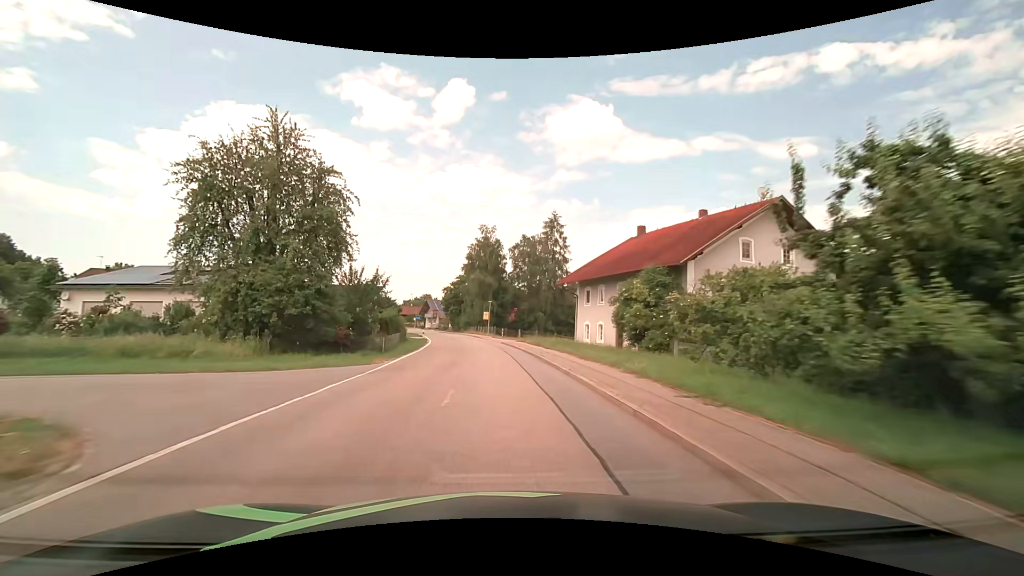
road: tertiary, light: Day
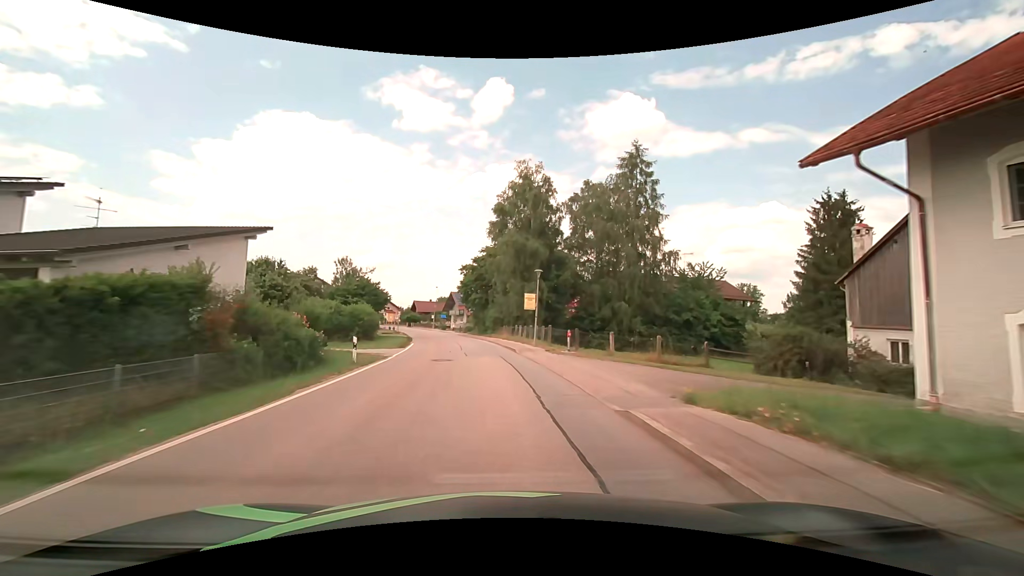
(-1.3, +33.5) m; -5°
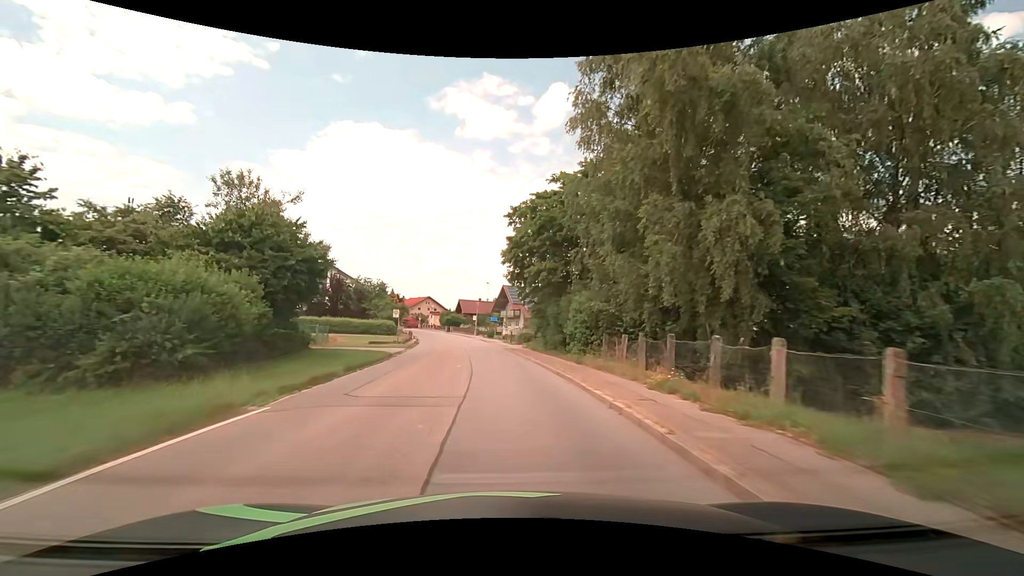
(-2.0, +30.9) m; -7°
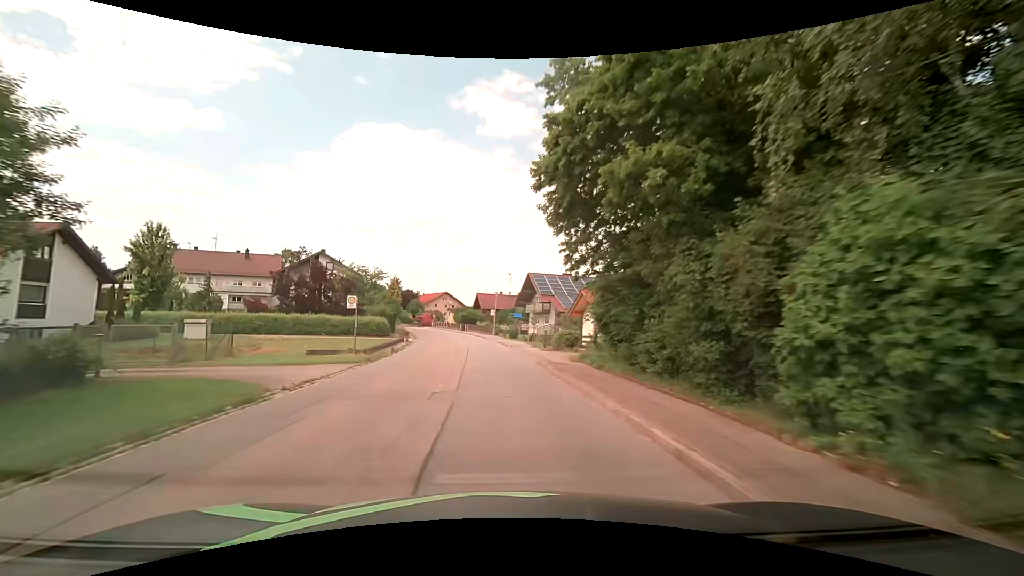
(-0.3, +15.6) m; -3°
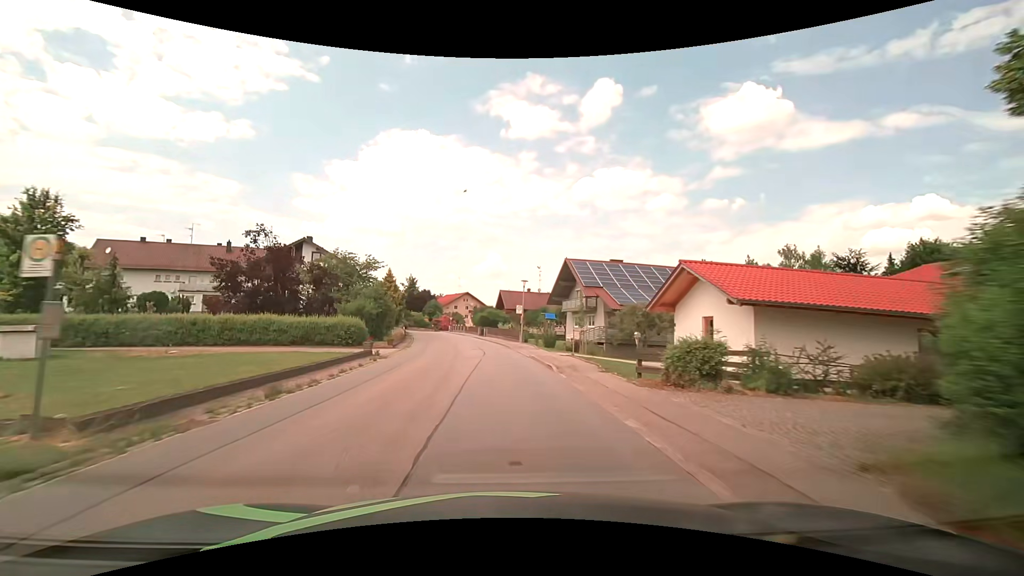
(-0.5, +15.8) m; -3°
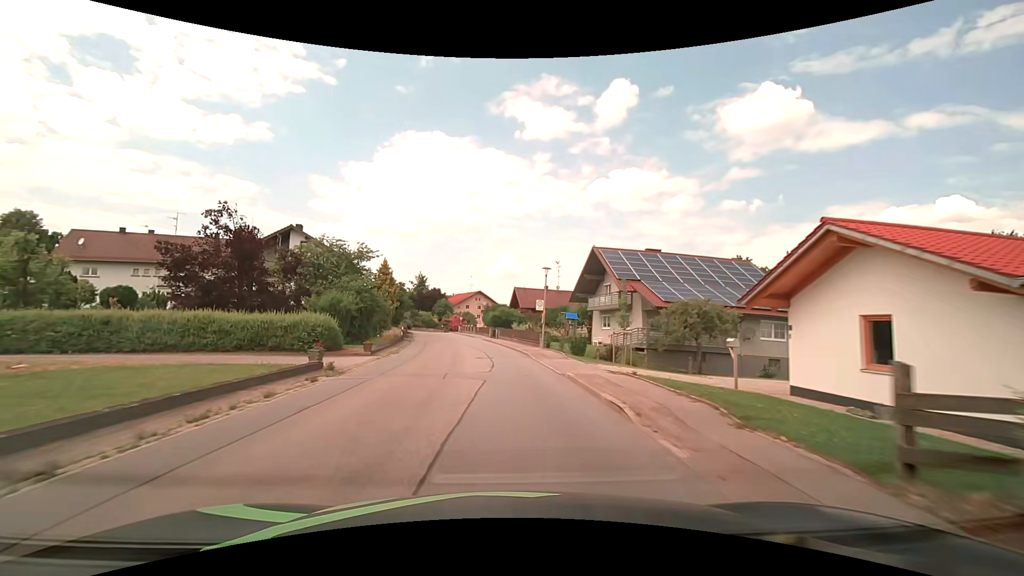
(-0.1, +7.9) m; -2°
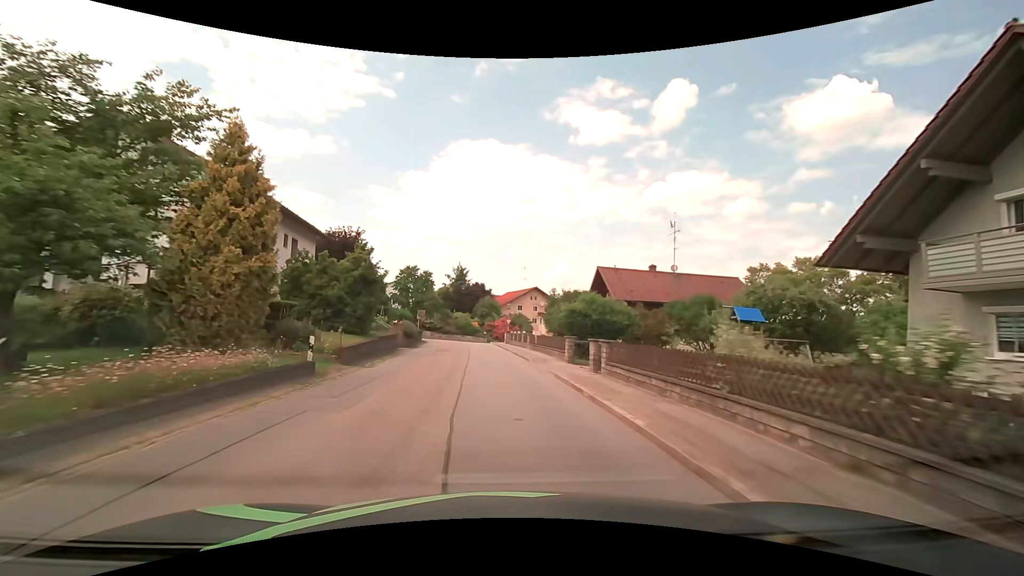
(-1.7, +31.0) m; -6°
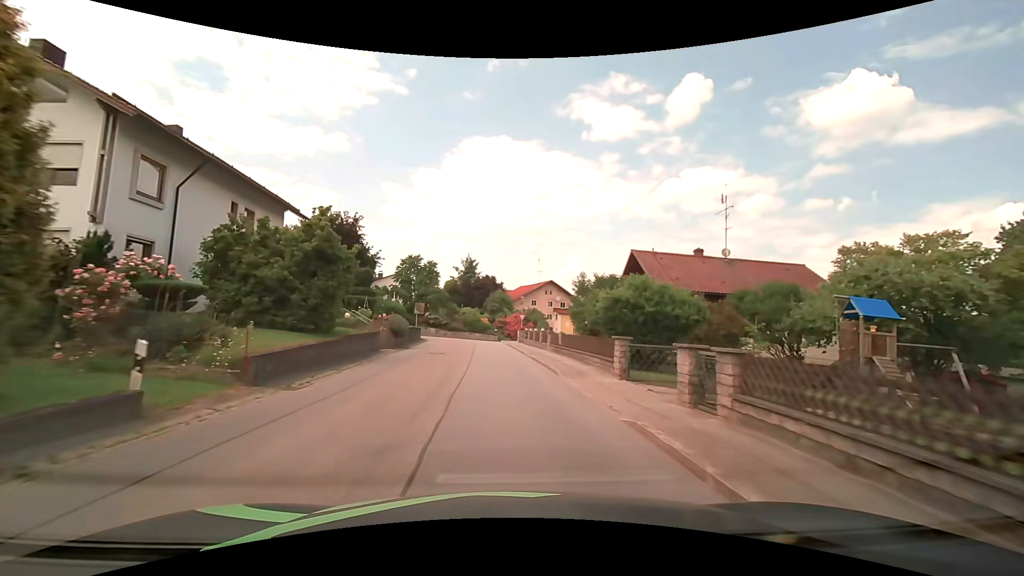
(-0.1, +7.5) m; -2°
(0, +10) (-1, +20) (-1, +30) (-2, +40) (-2, +50) (0, +60) (+7, +67) (+14, +74) (+19, +83) (+22, +92) m
